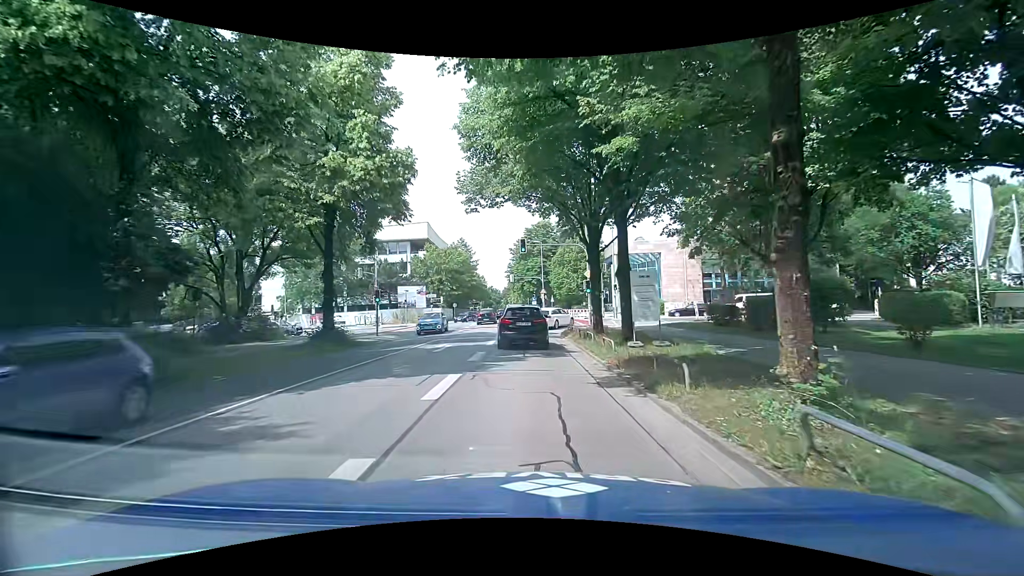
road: secondary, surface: asphalt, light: Day
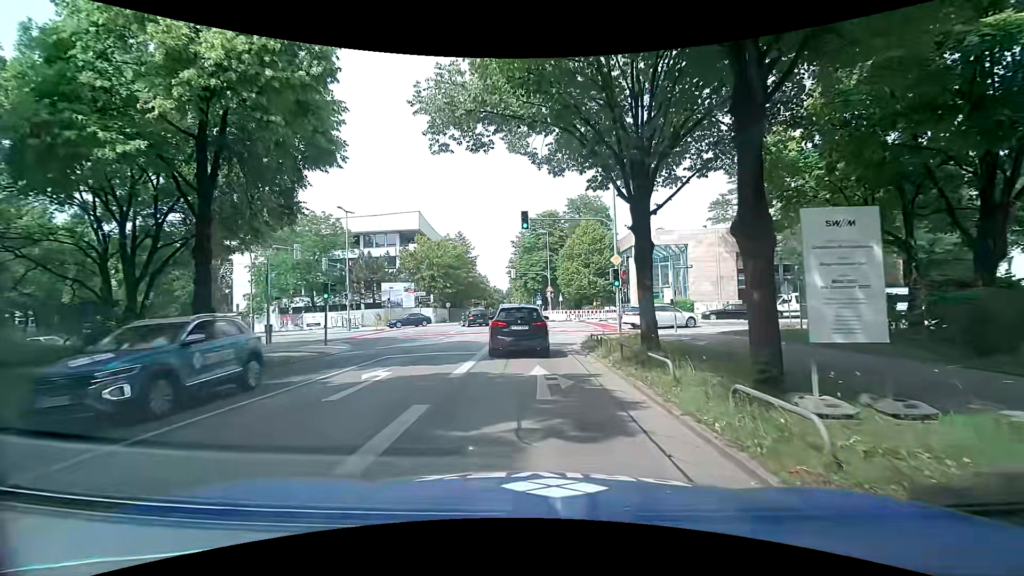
(-0.1, +9.3) m; 0°
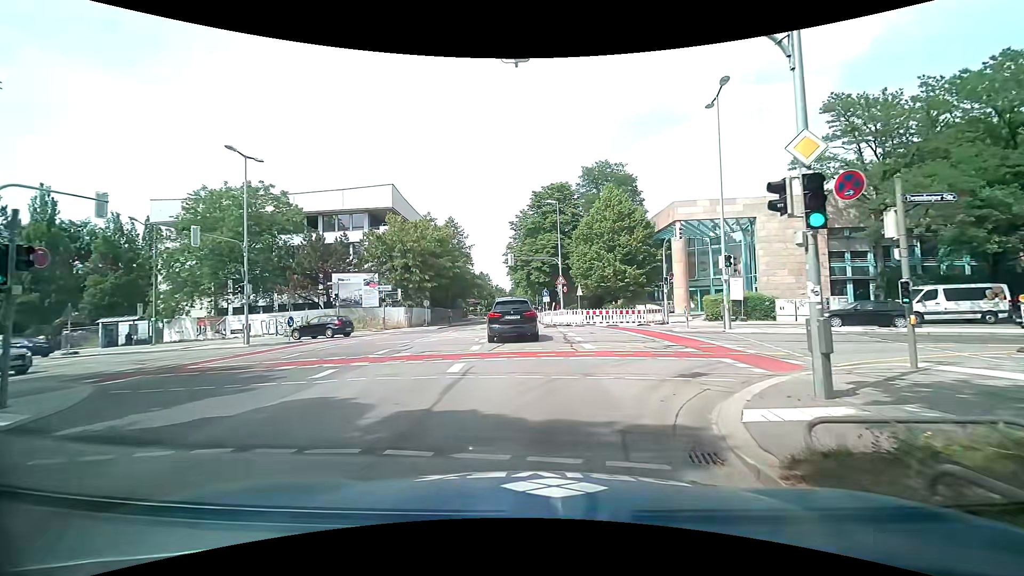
(-0.2, +15.9) m; -2°
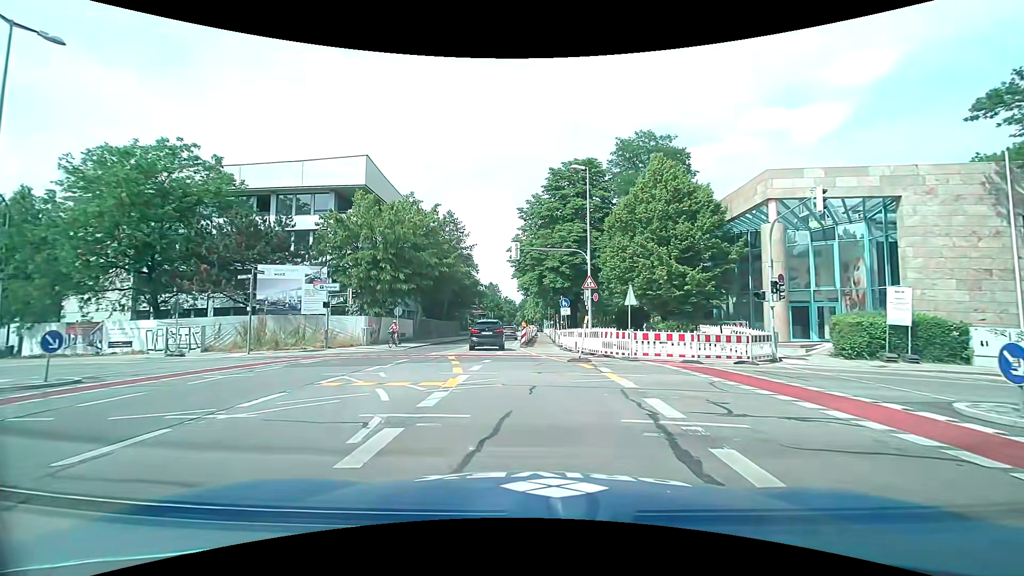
(-0.1, +13.9) m; -2°
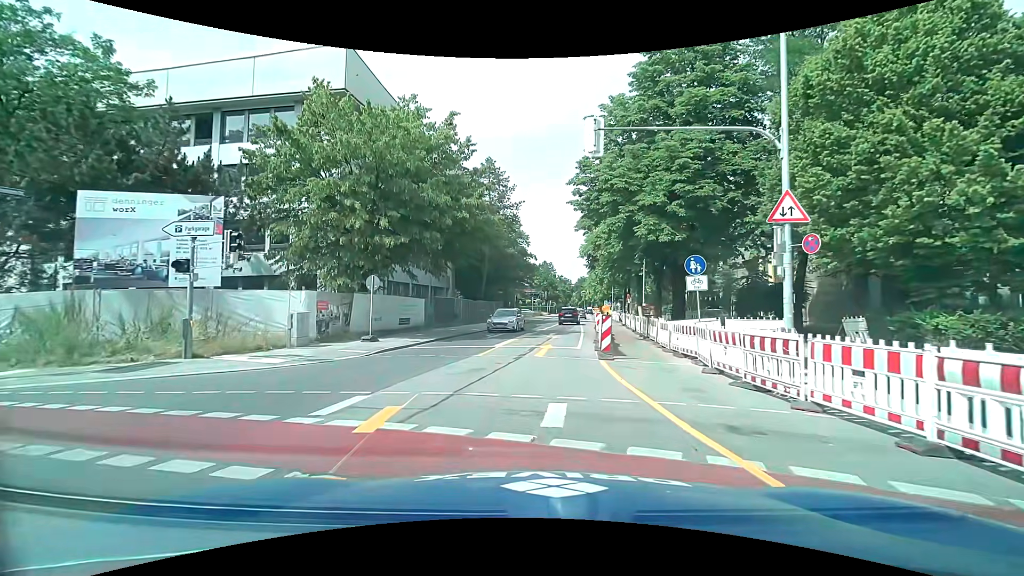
(-0.7, +16.3) m; -5°
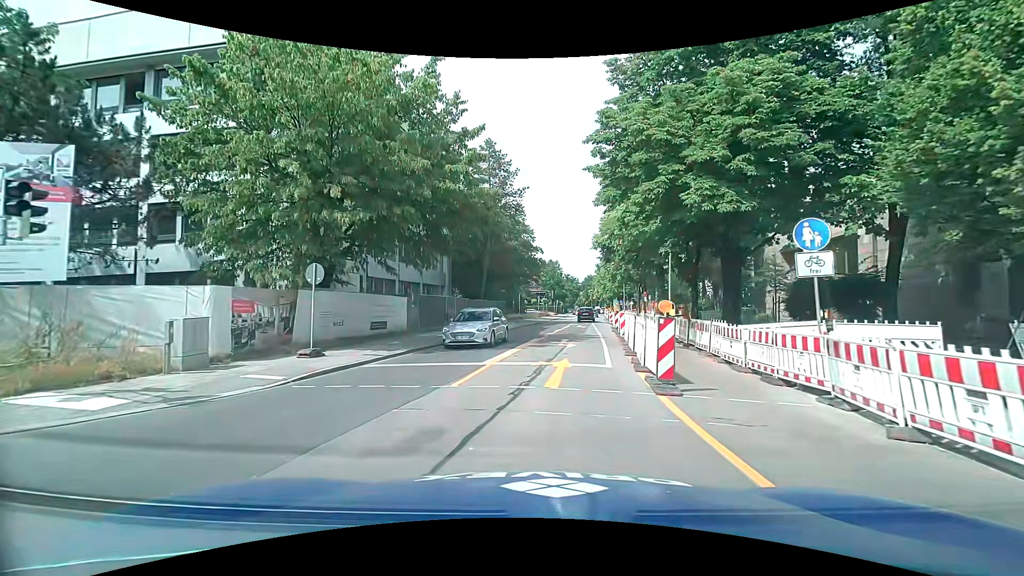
(0.0, +5.8) m; -1°
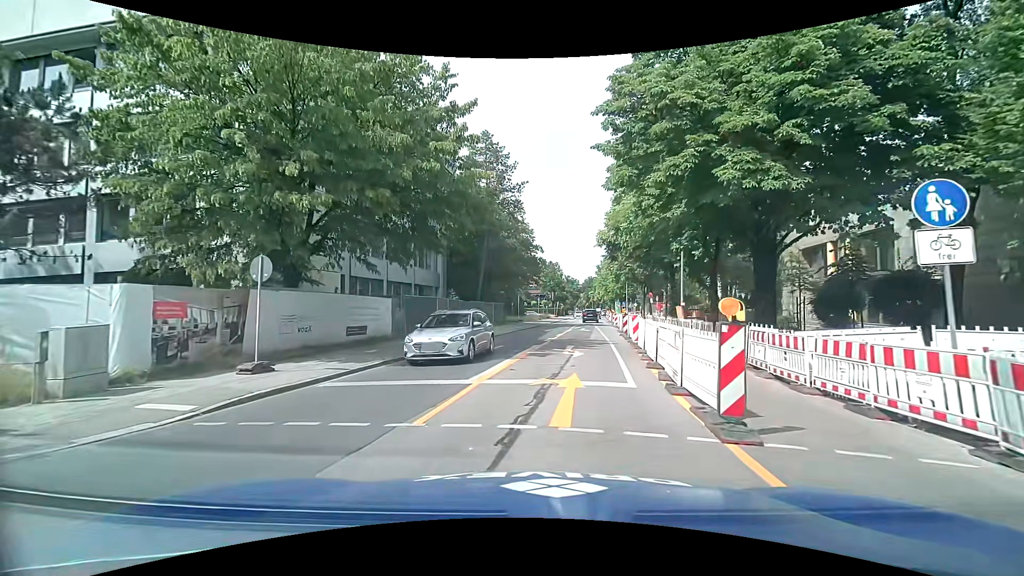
(0.0, +2.8) m; -1°
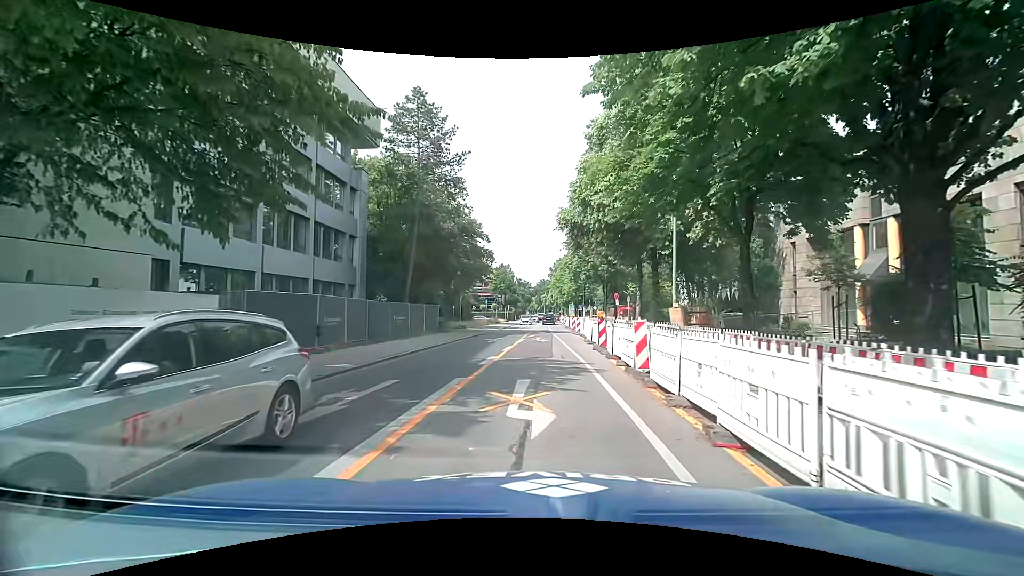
(+0.6, +9.3) m; +6°
(0, +10) (0, +20) (+1, +30) (+1, +40) (+1, +50) (+1, +60) (+1, +70) (+2, +80) (+2, +90) (+2, +100) m
